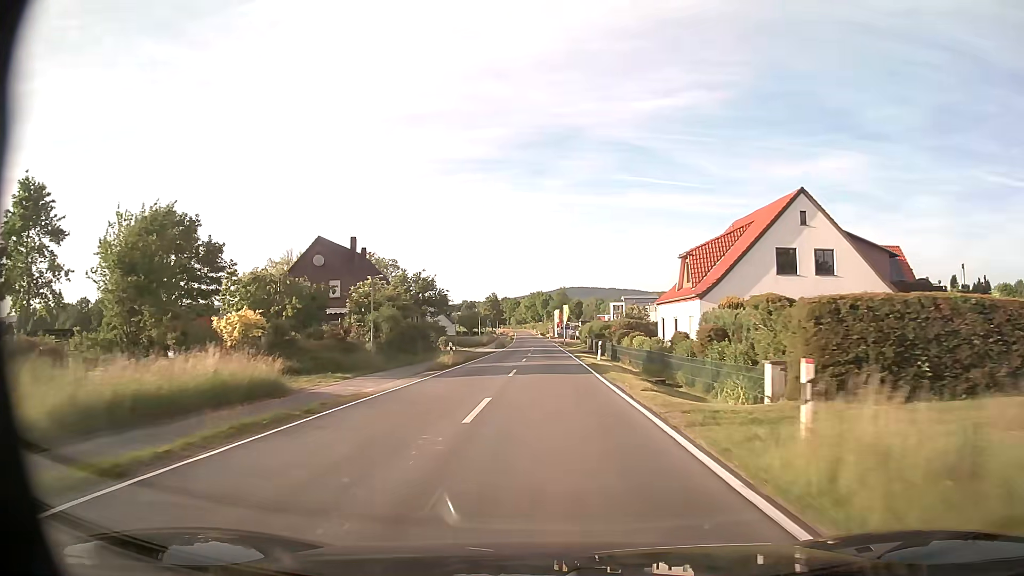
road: tertiary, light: Day
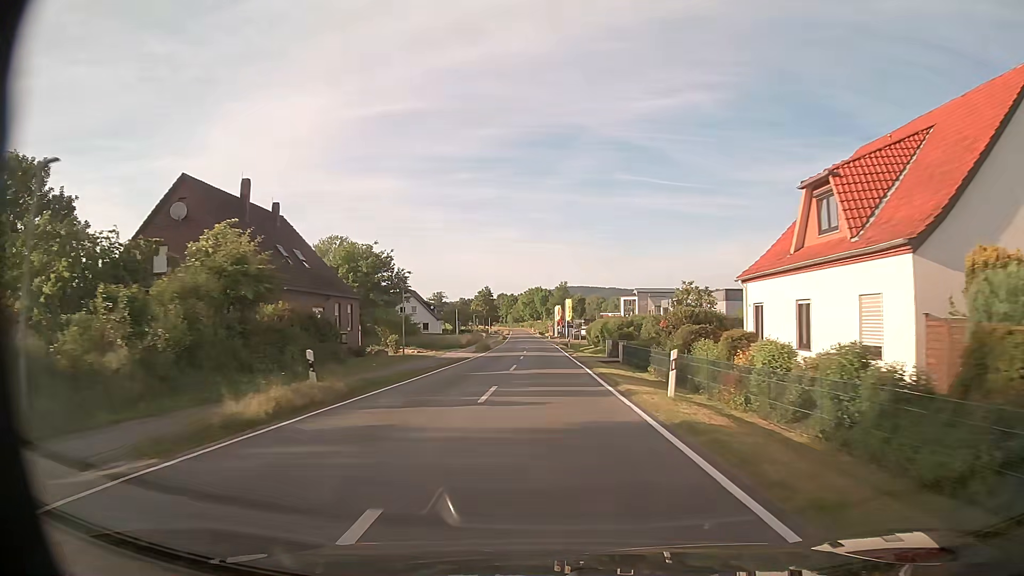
(0.0, +21.4) m; 0°
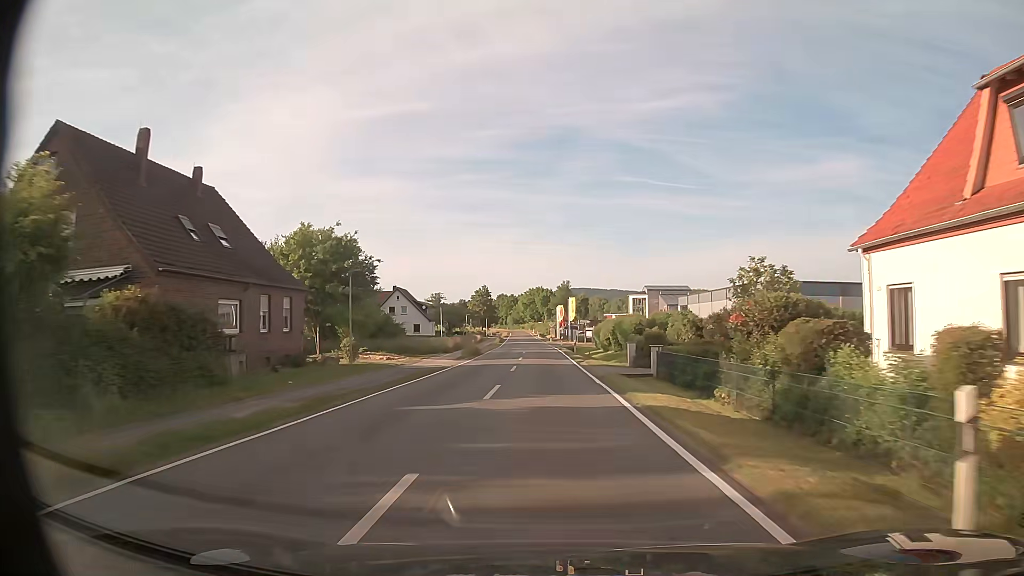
(0.0, +10.7) m; 0°
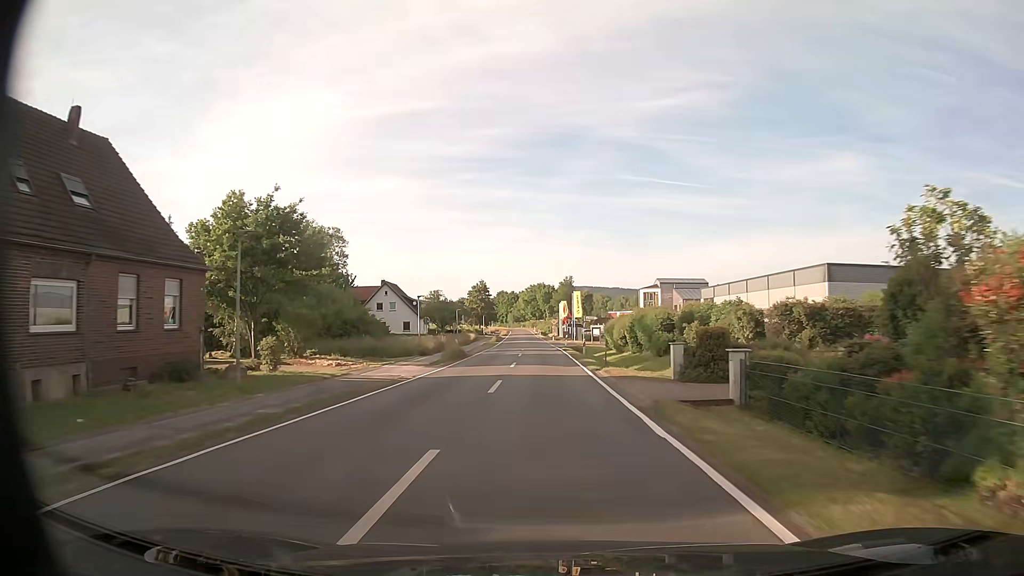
(0.0, +10.7) m; 0°
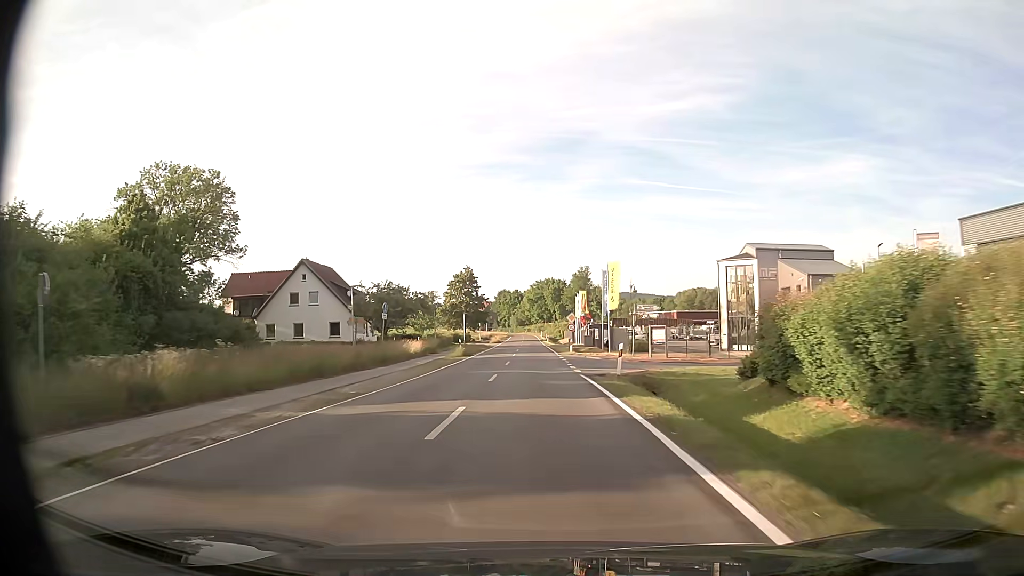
(-0.2, +43.3) m; -1°
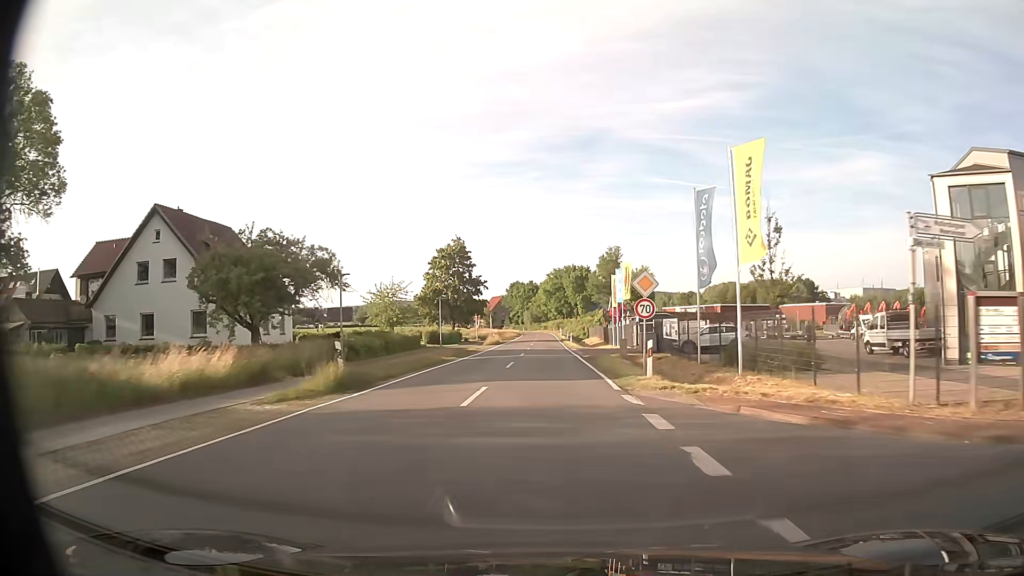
(-0.4, +32.8) m; -1°
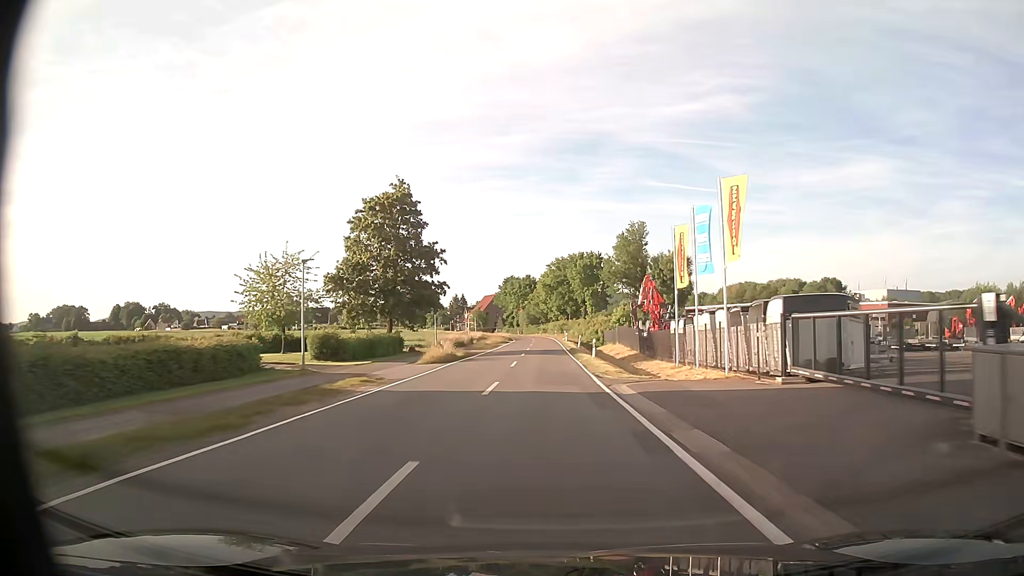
(0.0, +33.0) m; 0°
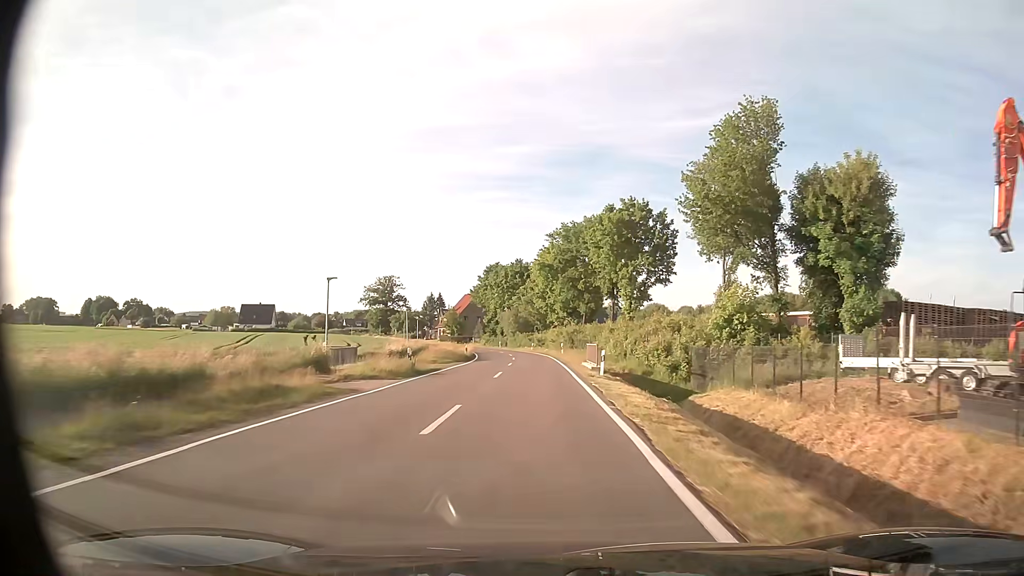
(+0.1, +55.7) m; 0°
(0, +10) (0, +20) (0, +30) (0, +40) (-1, +50) (-1, +60) (-3, +70) (-4, +80) (-6, +90) (-8, +99) m
